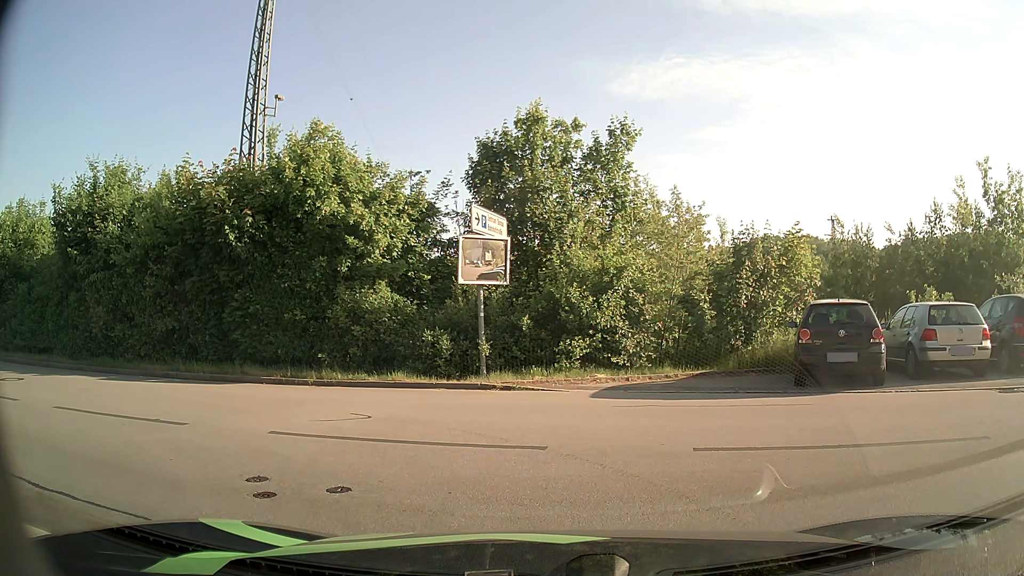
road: residential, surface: asphalt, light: Day
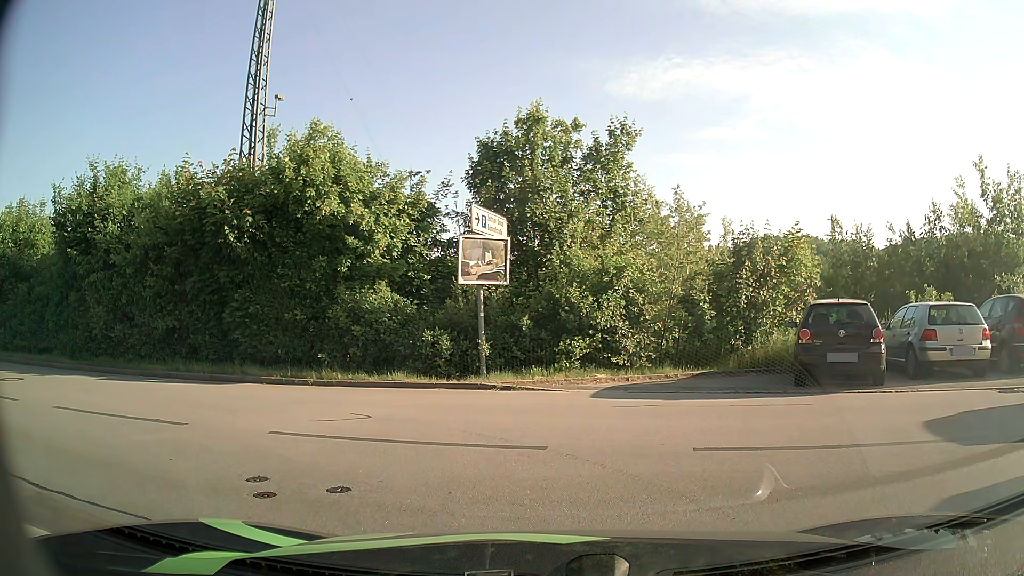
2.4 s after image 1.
(0.0, 0.0) m; 0°
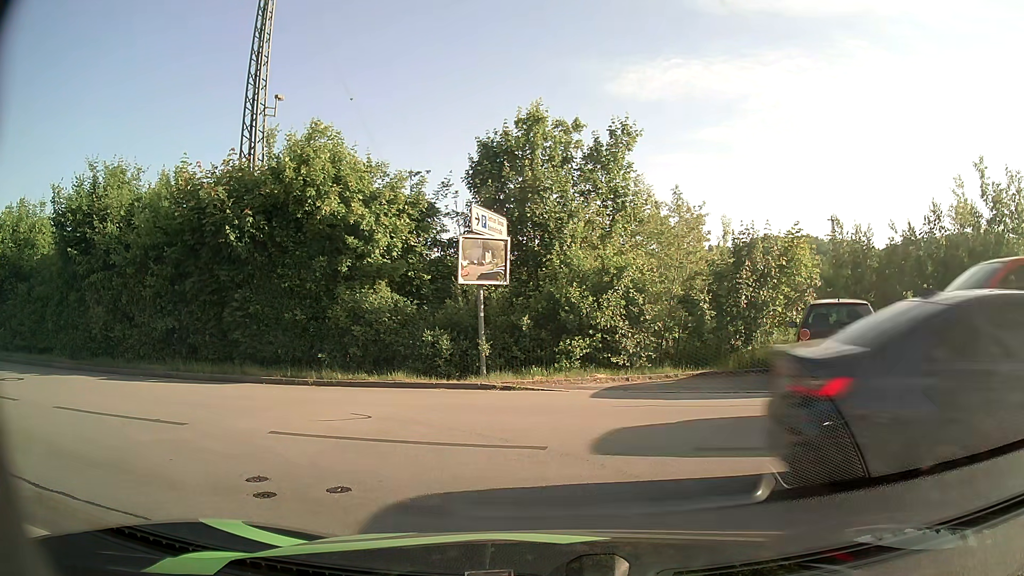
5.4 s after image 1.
(0.0, 0.0) m; 0°
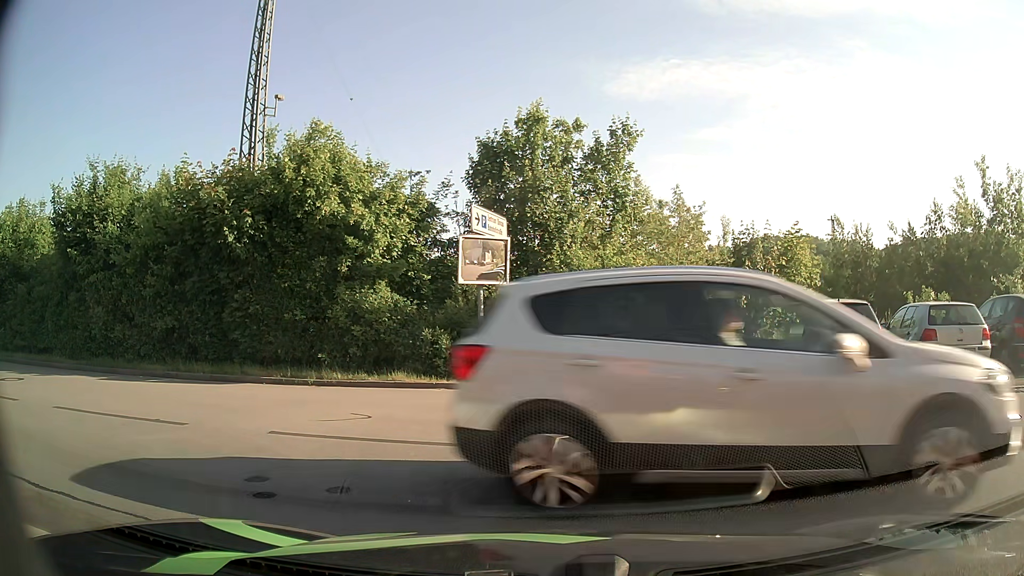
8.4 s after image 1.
(0.0, 0.0) m; 0°
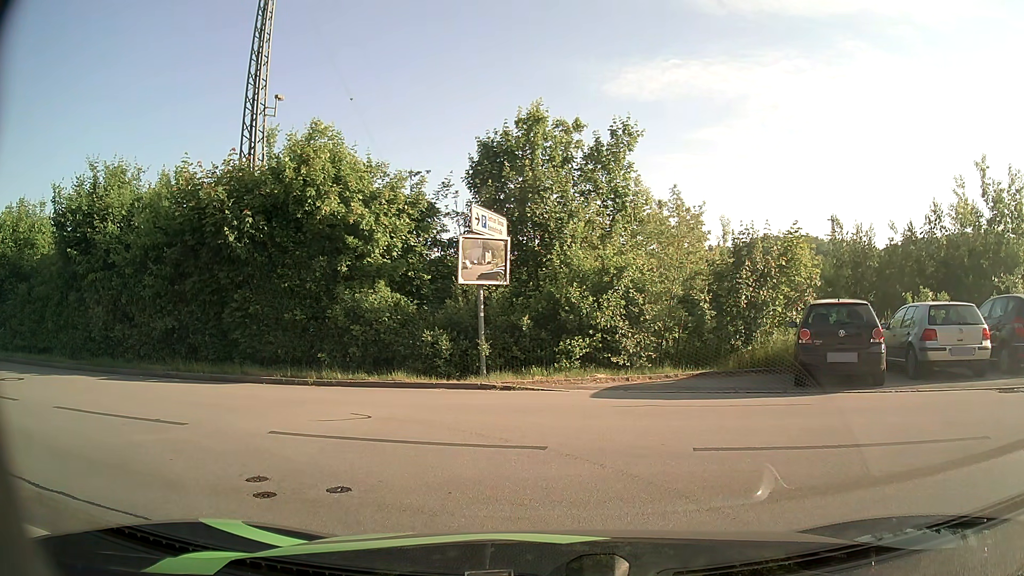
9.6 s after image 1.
(0.0, 0.0) m; 0°
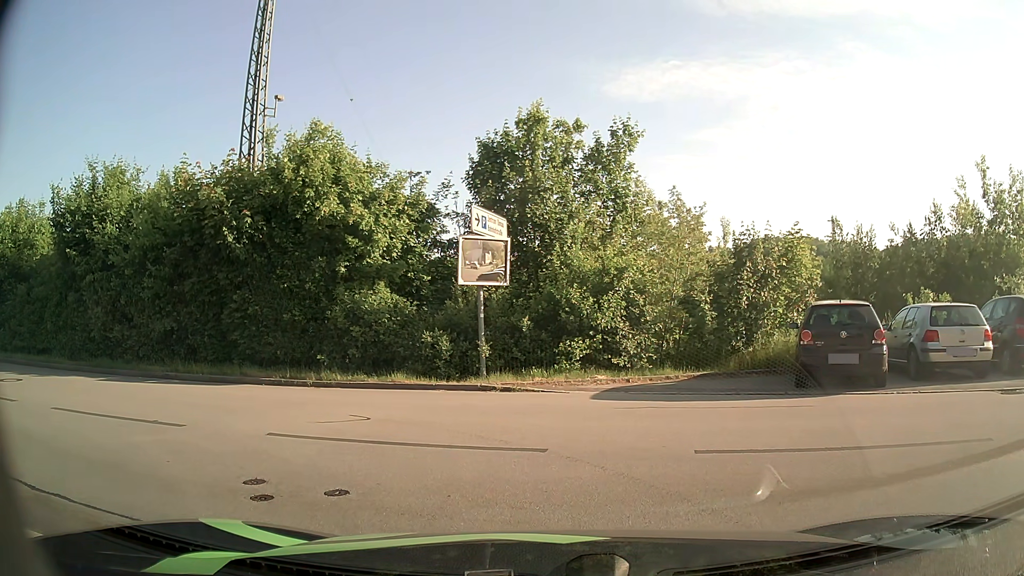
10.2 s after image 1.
(0.0, 0.0) m; 0°
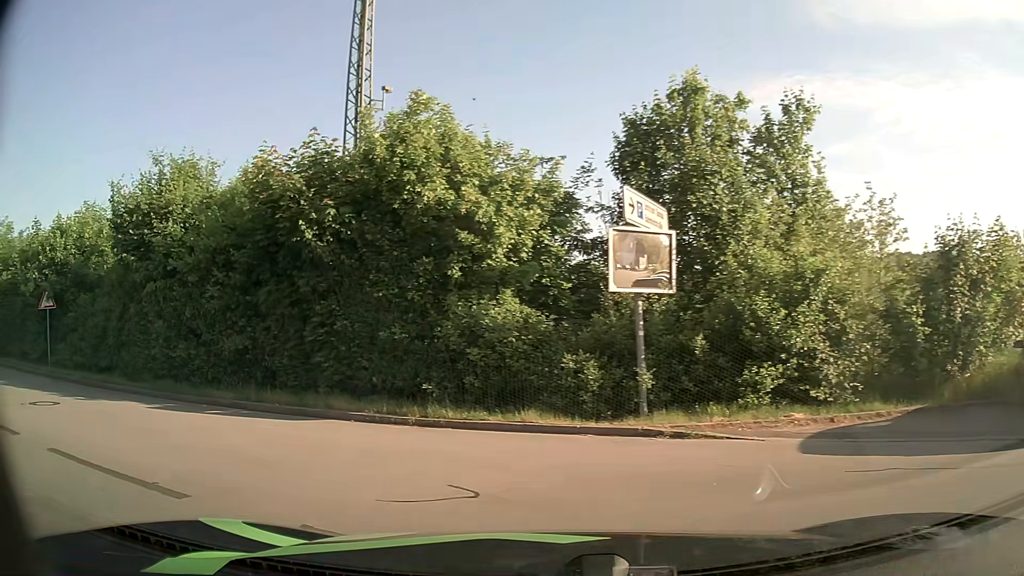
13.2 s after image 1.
(-0.2, +3.5) m; -11°
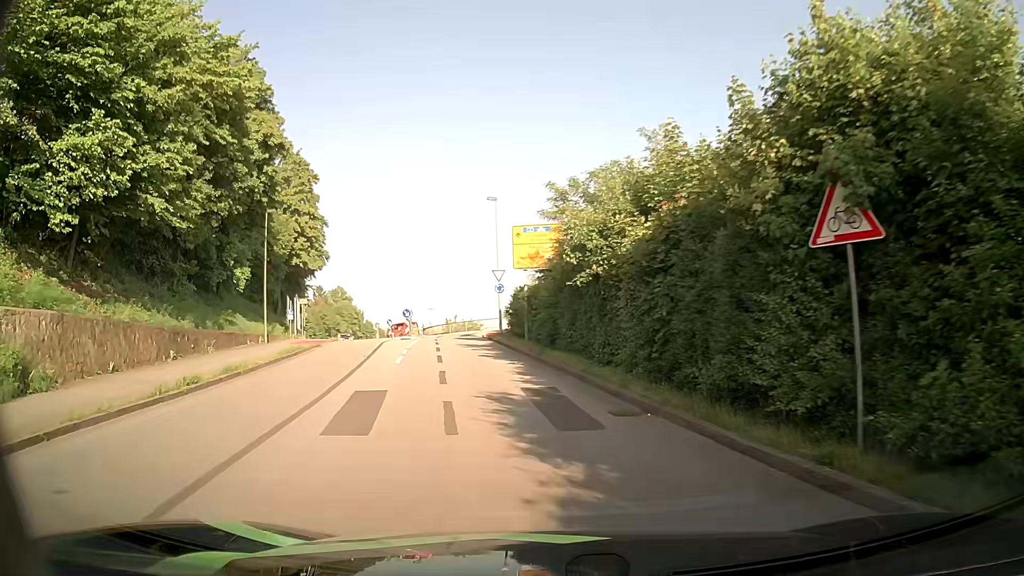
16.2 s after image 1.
(-10.6, +12.3) m; -62°
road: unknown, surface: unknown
